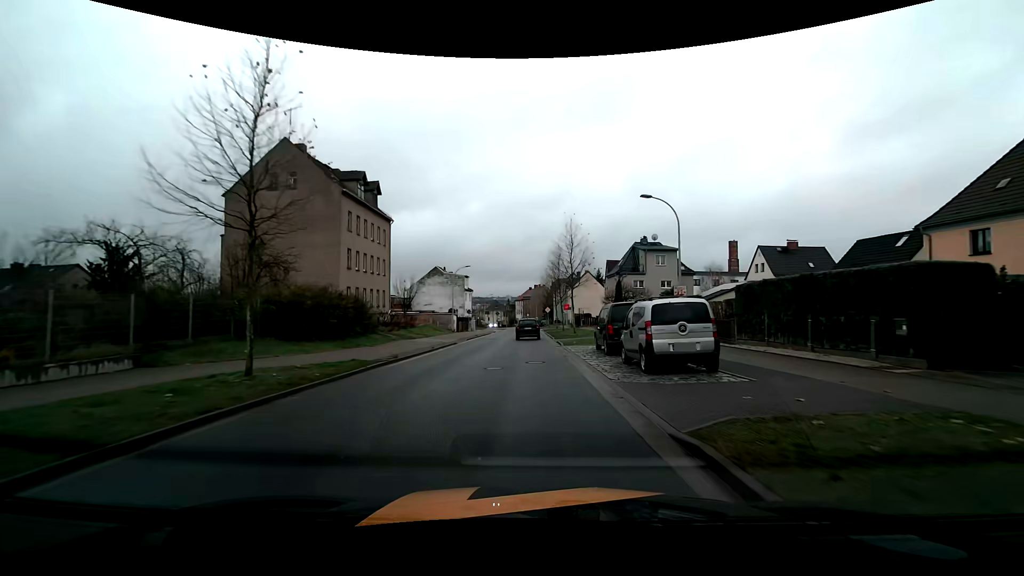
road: tertiary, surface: asphalt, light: Day
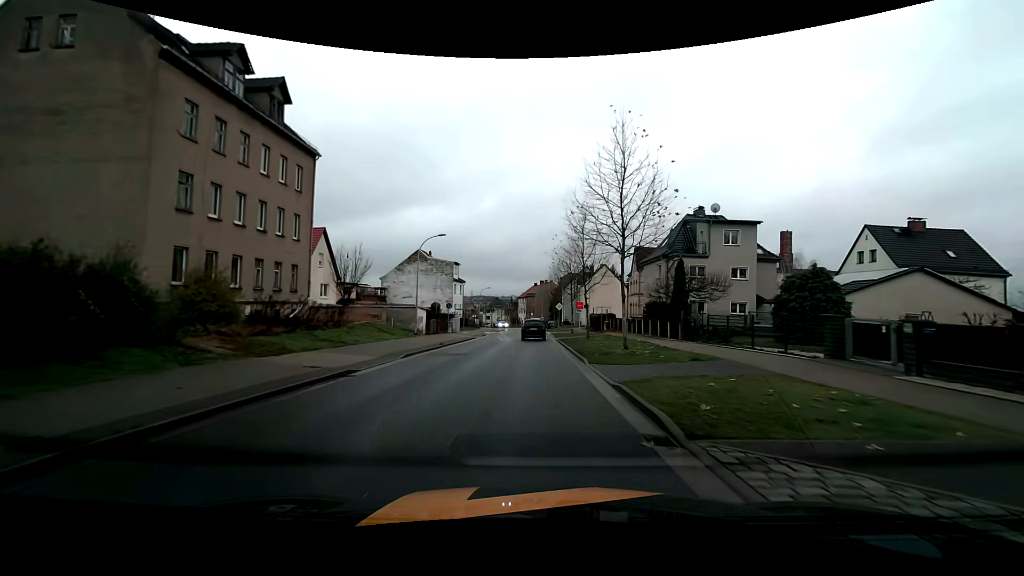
(0.0, +20.1) m; 0°
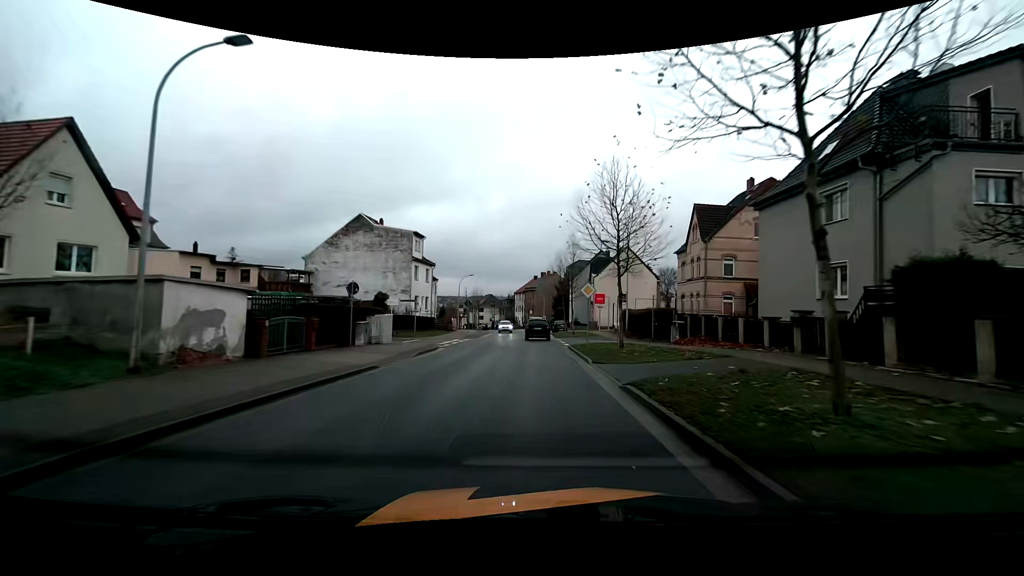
(0.0, +26.7) m; 0°
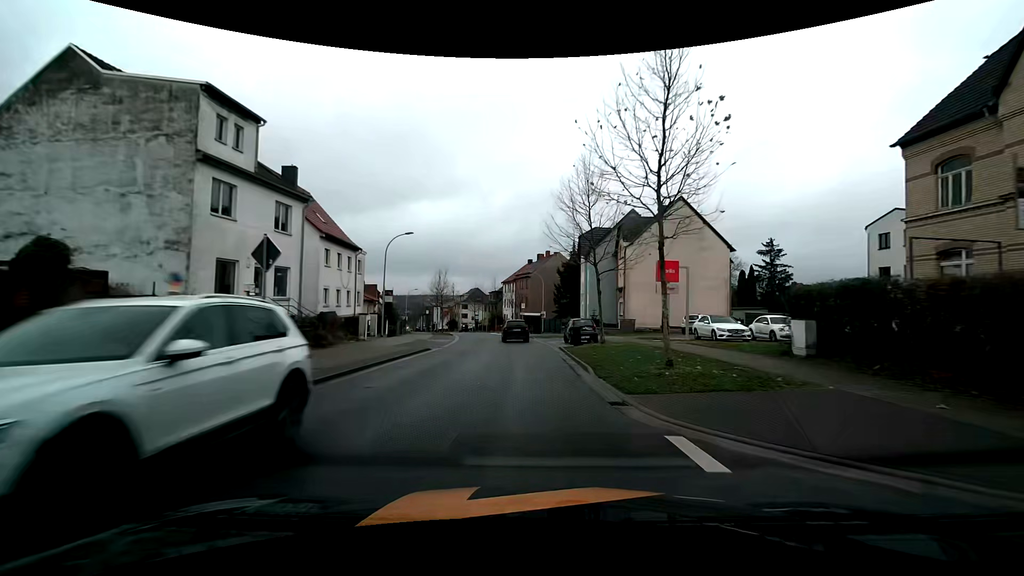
(+0.3, +32.6) m; +1°
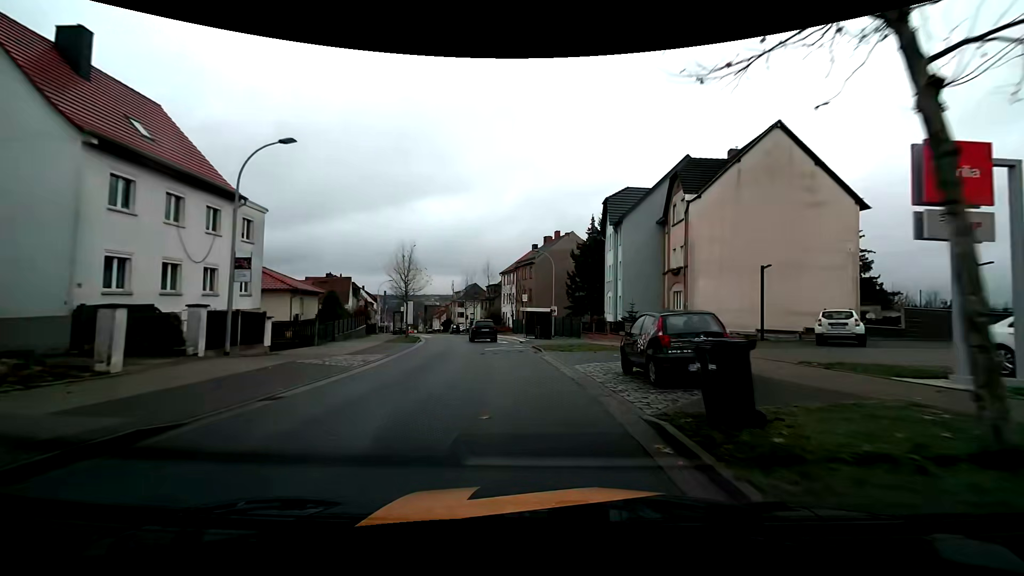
(-0.1, +18.9) m; -1°
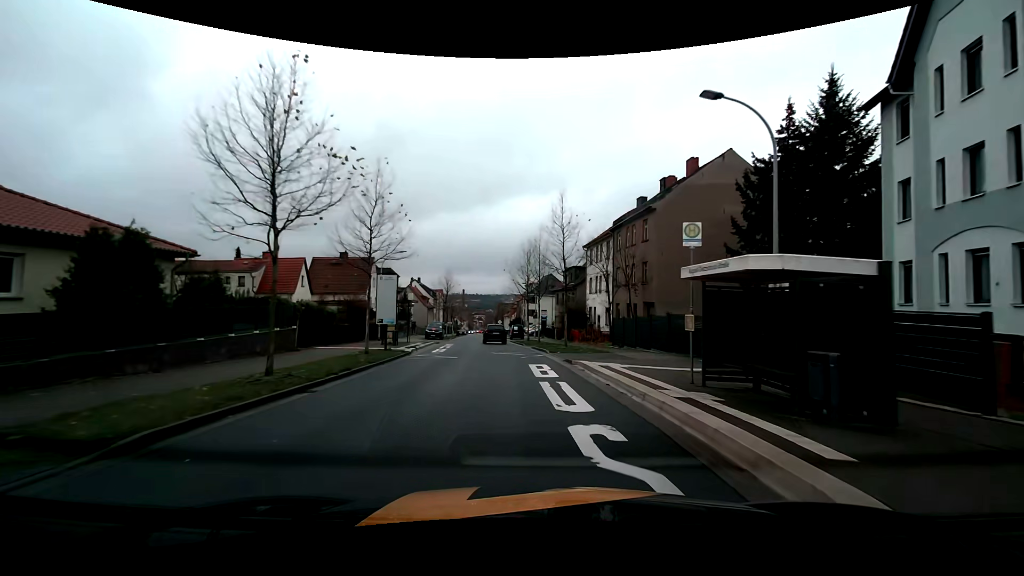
(-2.0, +29.9) m; -9°
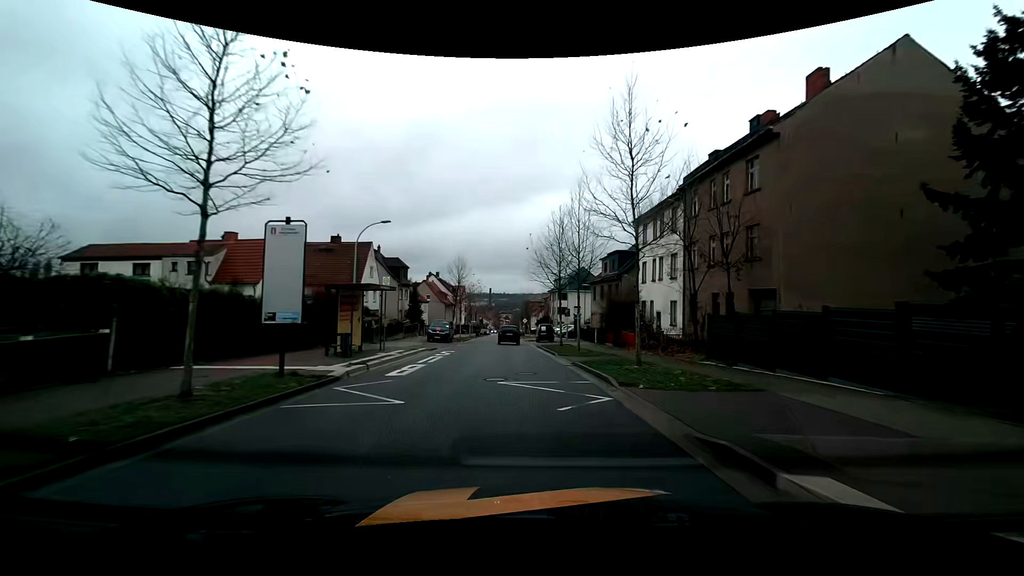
(-0.4, +12.6) m; -3°
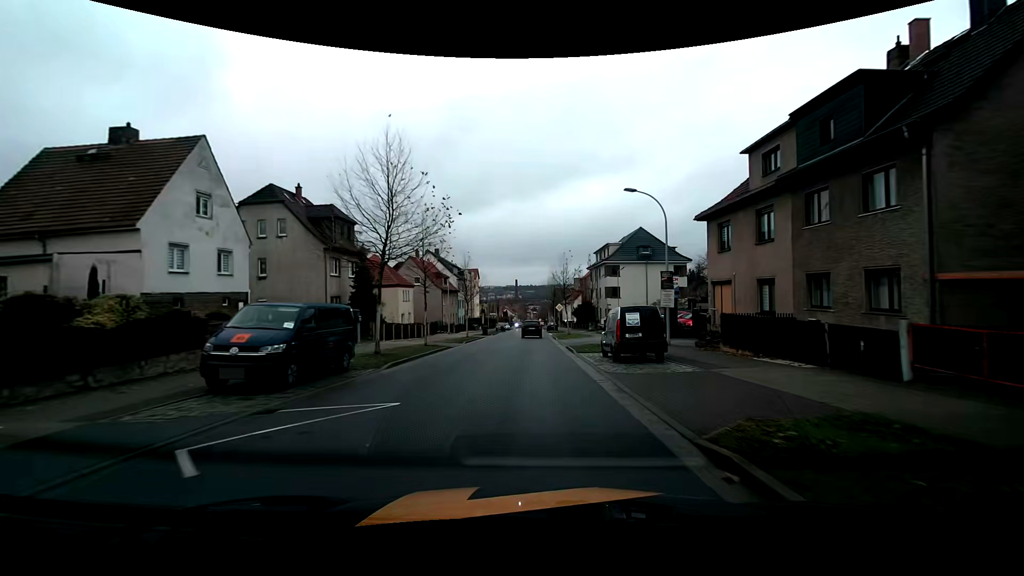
(-1.0, +32.6) m; -3°
